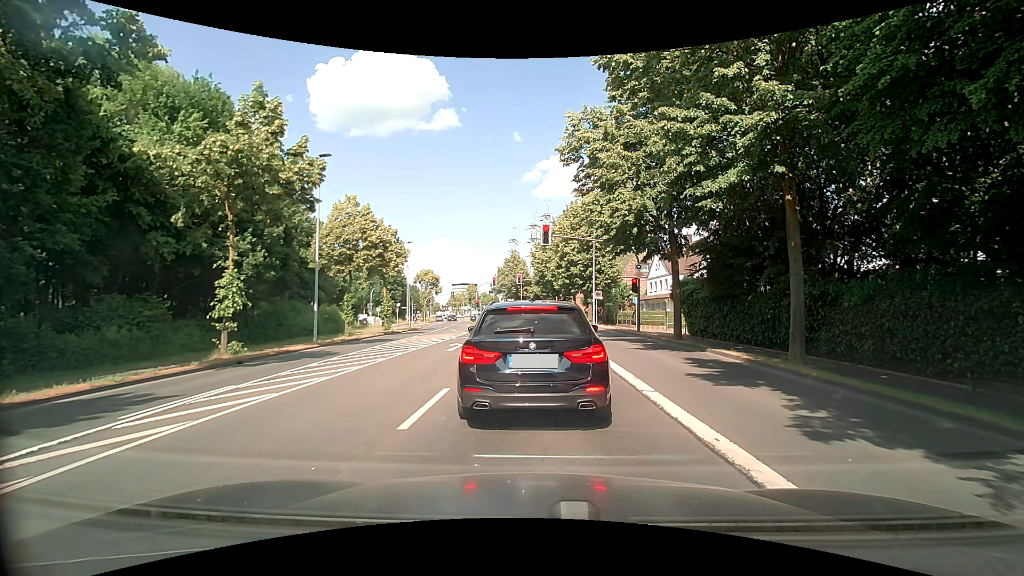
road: secondary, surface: asphalt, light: Day
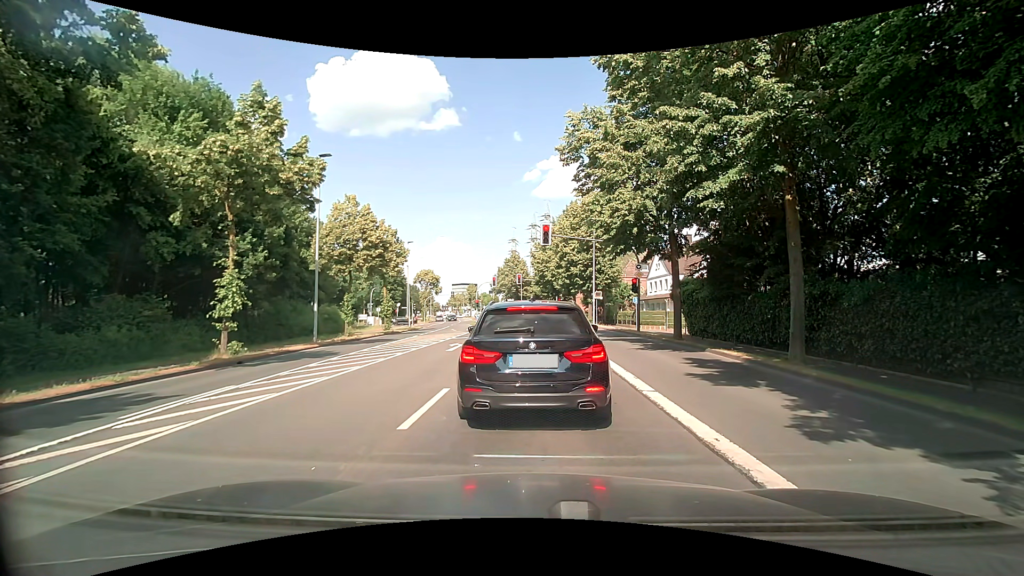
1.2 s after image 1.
(0.0, 0.0) m; 0°
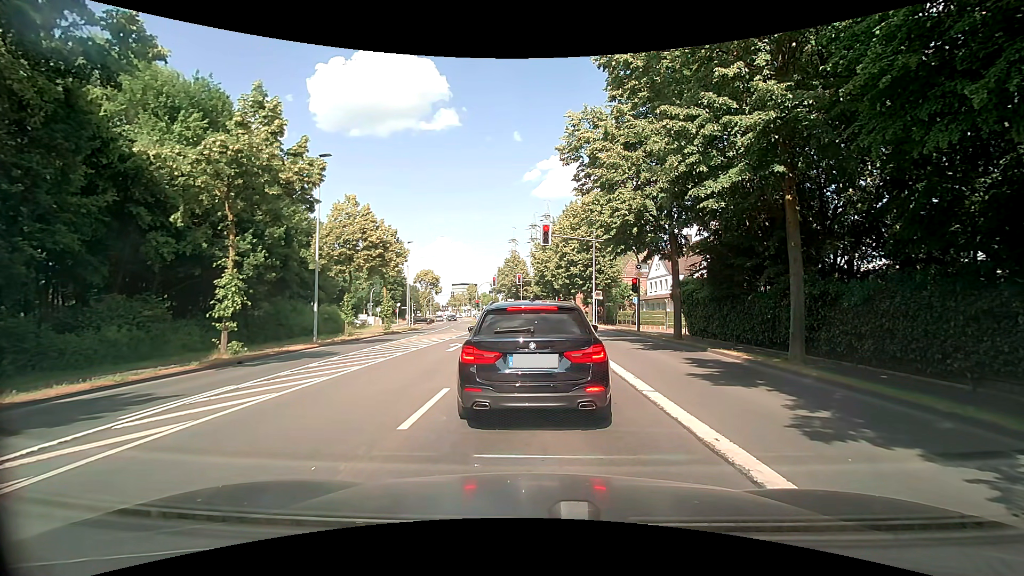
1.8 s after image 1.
(0.0, 0.0) m; 0°
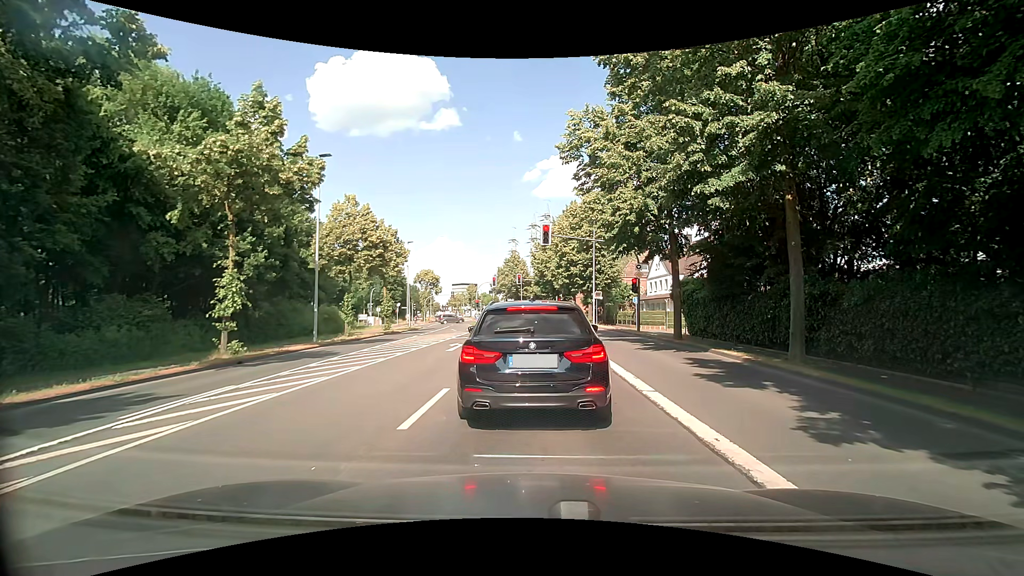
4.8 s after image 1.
(0.0, 0.0) m; 0°
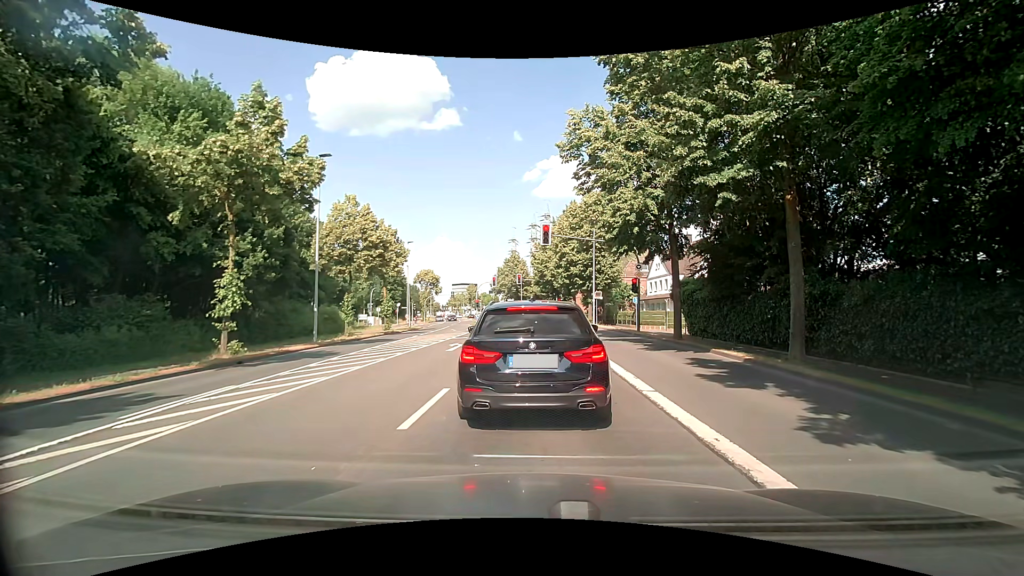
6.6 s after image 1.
(0.0, 0.0) m; 0°
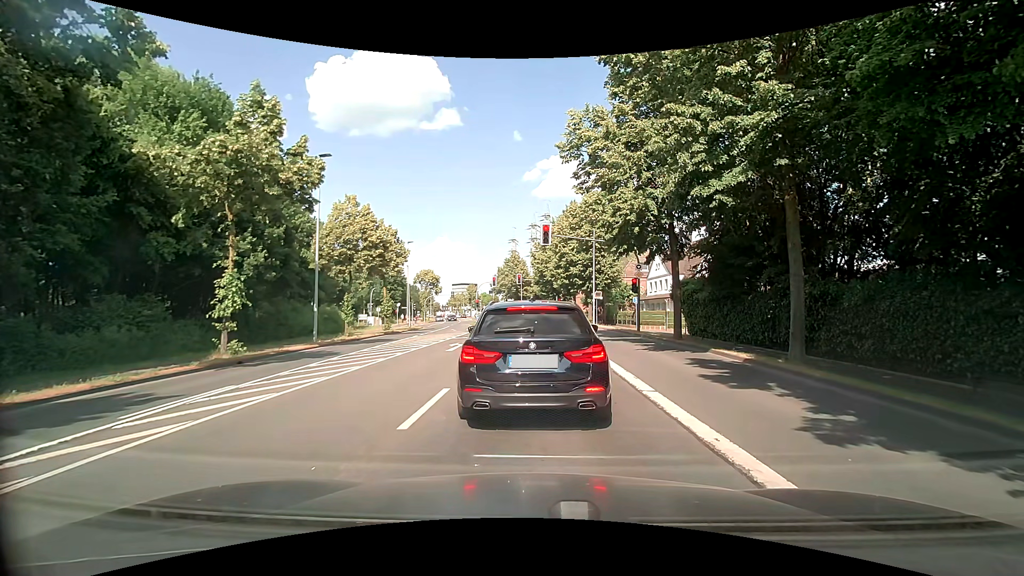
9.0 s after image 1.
(0.0, 0.0) m; 0°
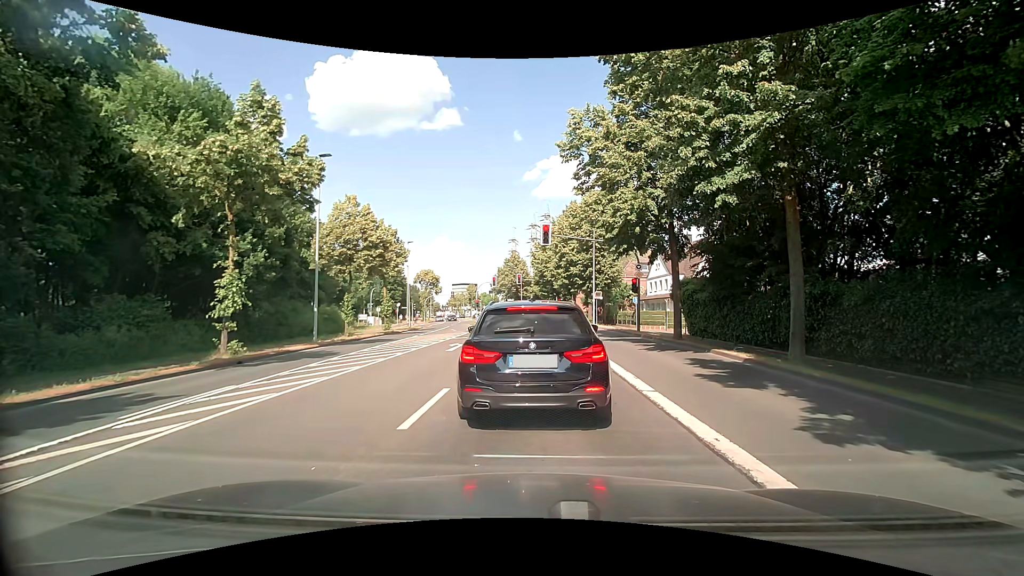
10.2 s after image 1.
(0.0, 0.0) m; 0°
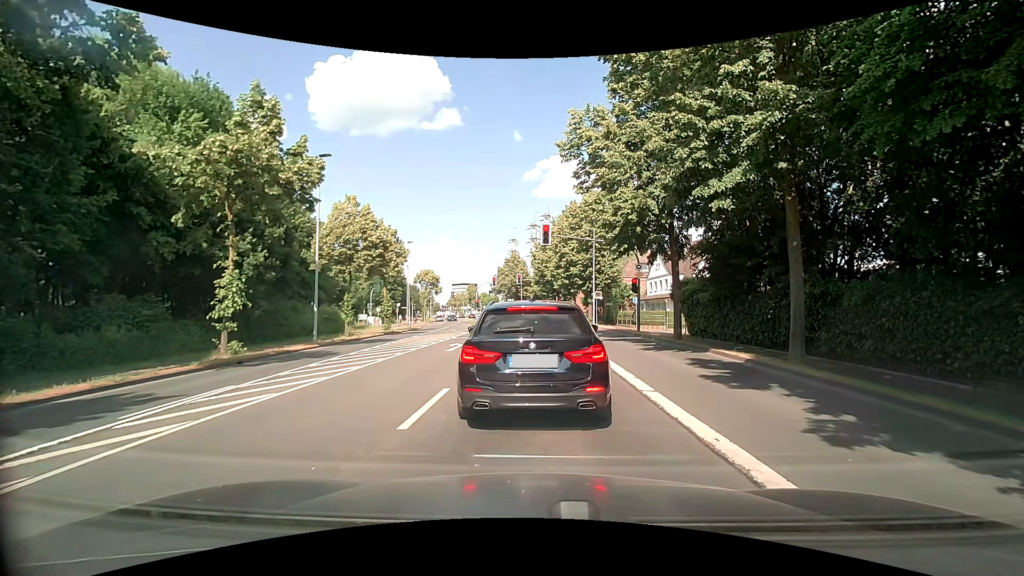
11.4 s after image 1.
(0.0, 0.0) m; 0°
